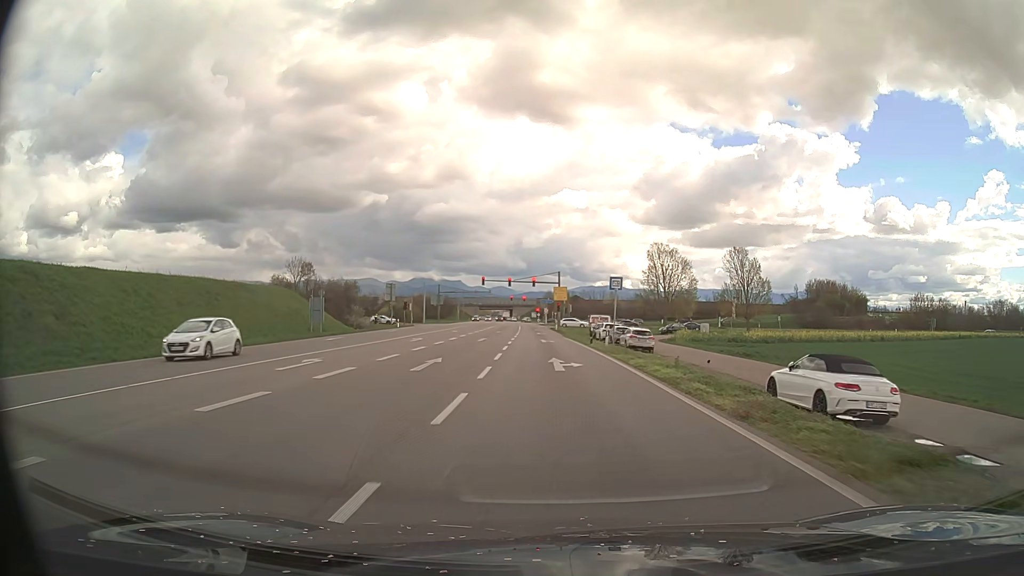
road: primary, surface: asphalt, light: Day
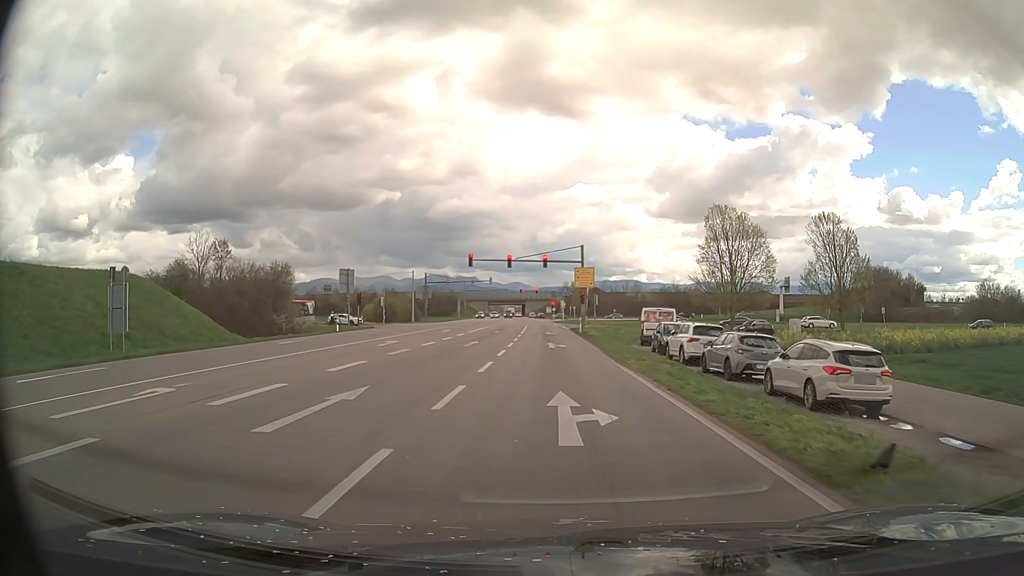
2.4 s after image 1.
(-0.4, +28.8) m; -1°
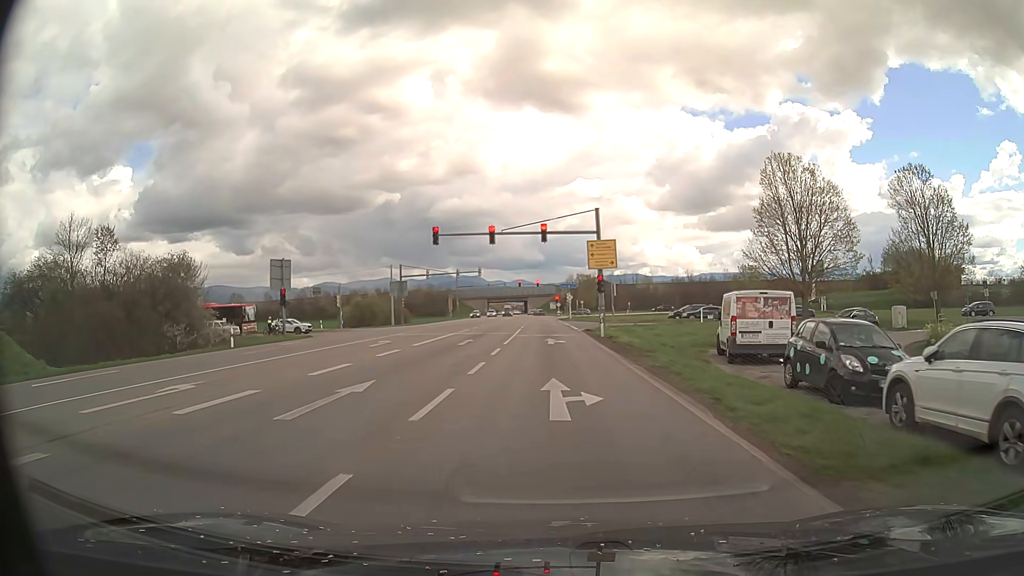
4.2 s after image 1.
(0.0, +18.9) m; 0°
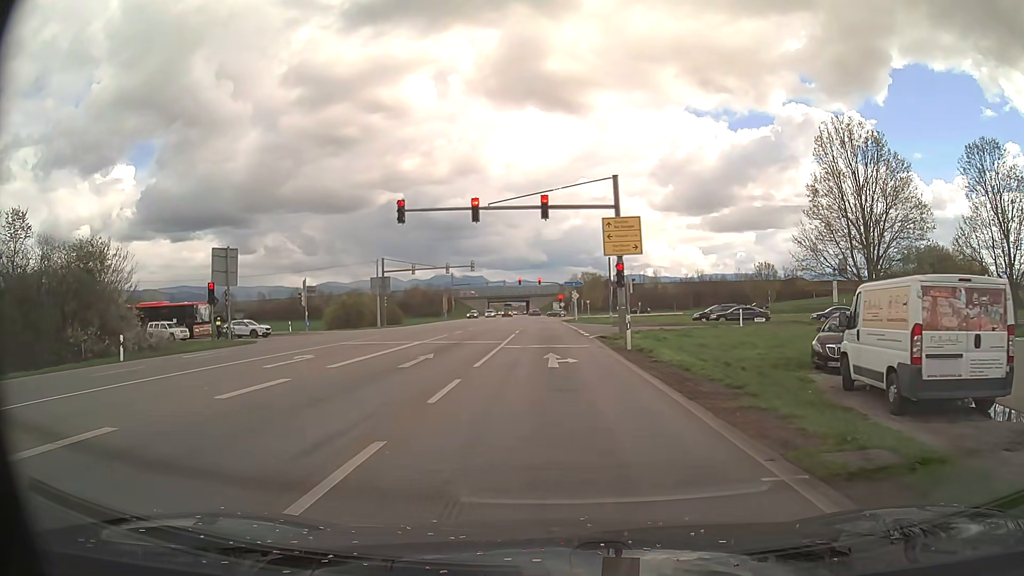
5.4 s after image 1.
(-0.1, +10.3) m; 0°
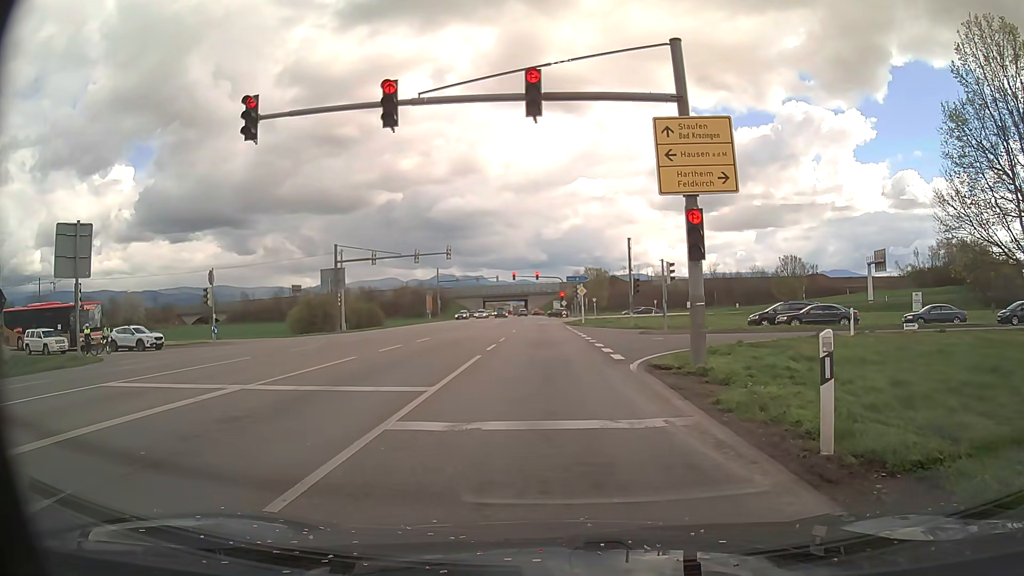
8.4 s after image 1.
(0.0, +16.0) m; -1°
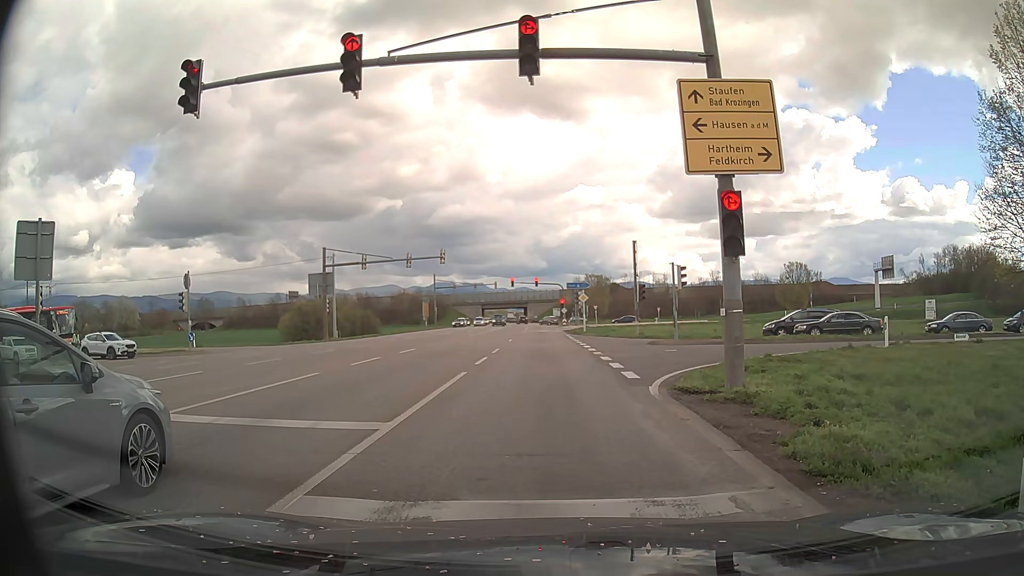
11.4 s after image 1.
(0.0, +2.9) m; 0°
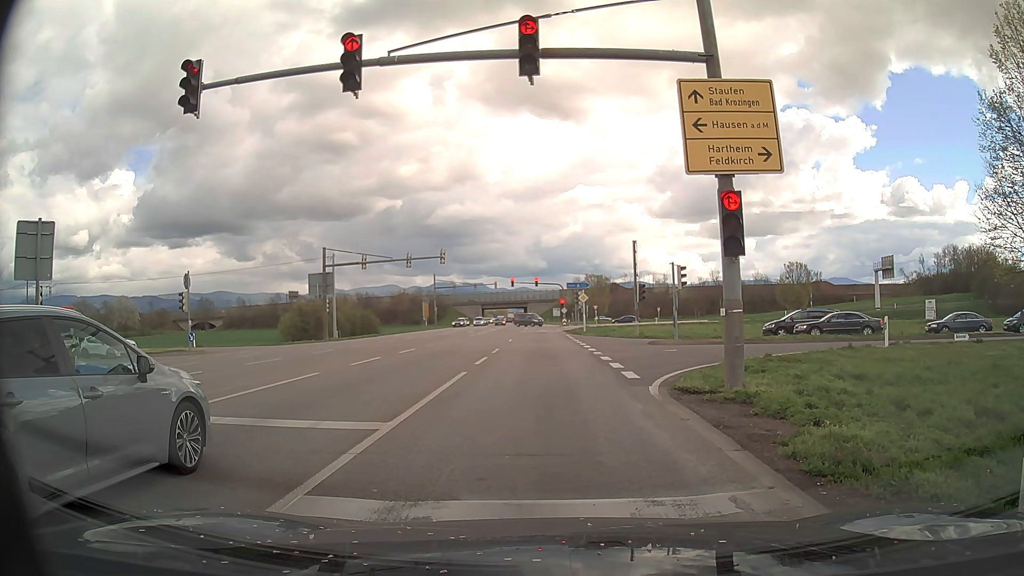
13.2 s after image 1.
(0.0, 0.0) m; 0°
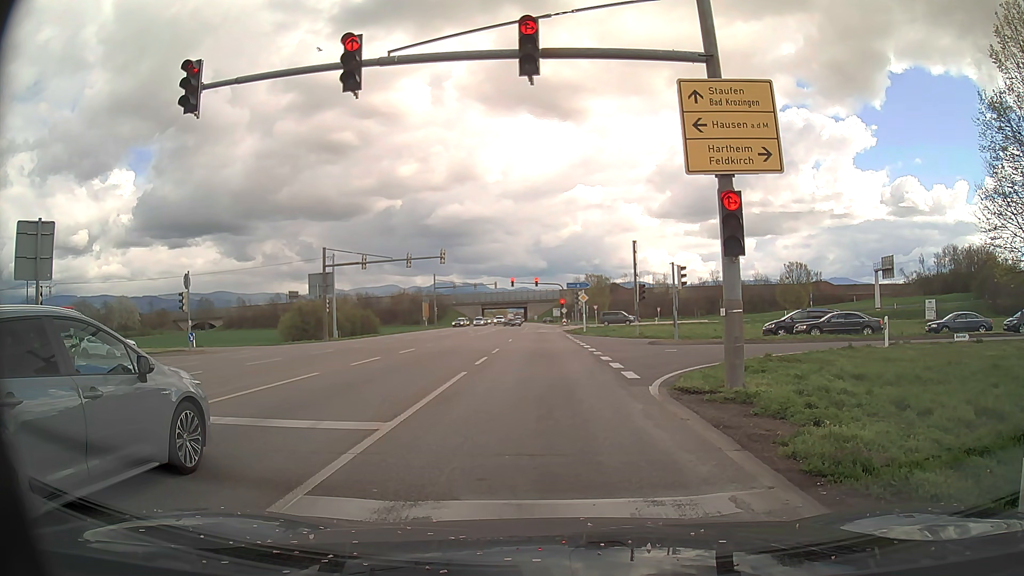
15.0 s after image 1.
(0.0, 0.0) m; 0°
(0, +10) (0, +20) (0, +30) (0, +40) (0, +50) (0, +60) (0, +70) (0, +80) (0, +90) (0, +100) m
